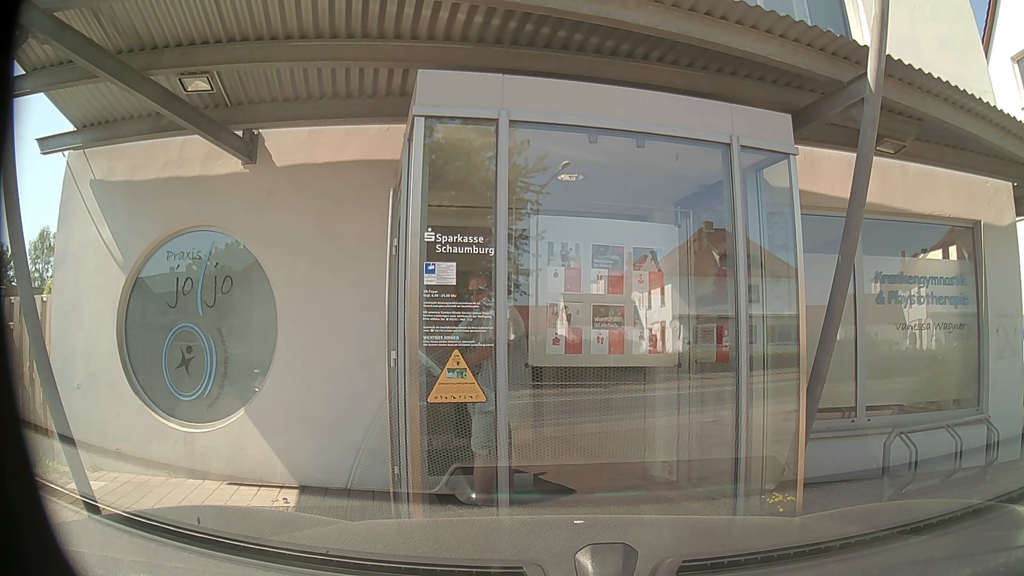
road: secondary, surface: asphalt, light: Day
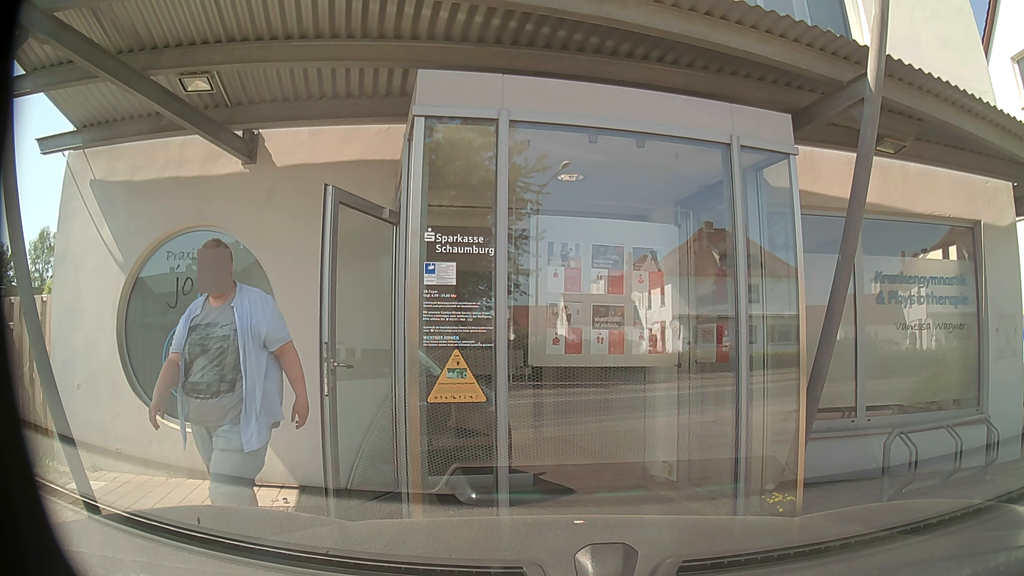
(0.0, 0.0) m; 0°
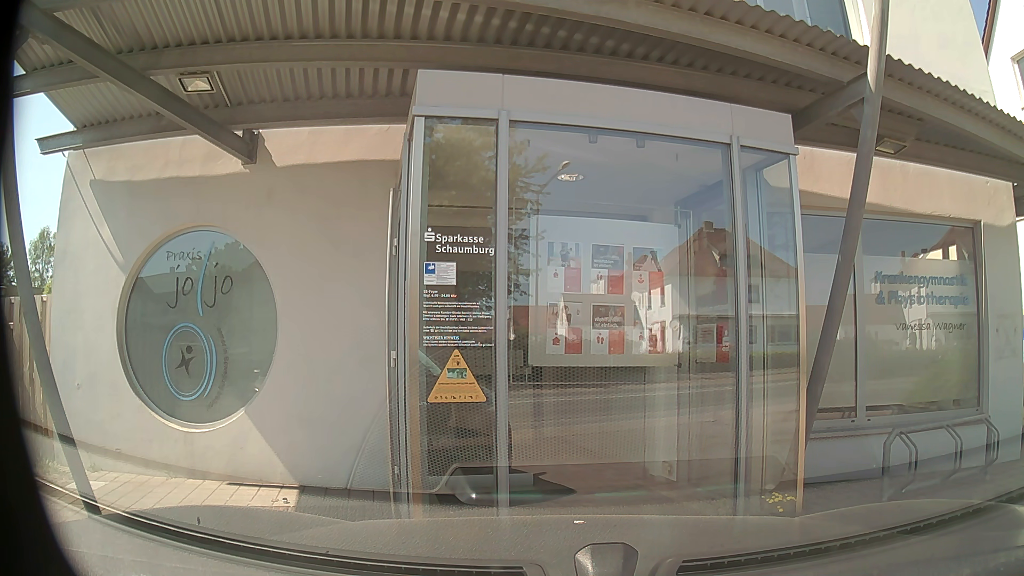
(0.0, 0.0) m; 0°
